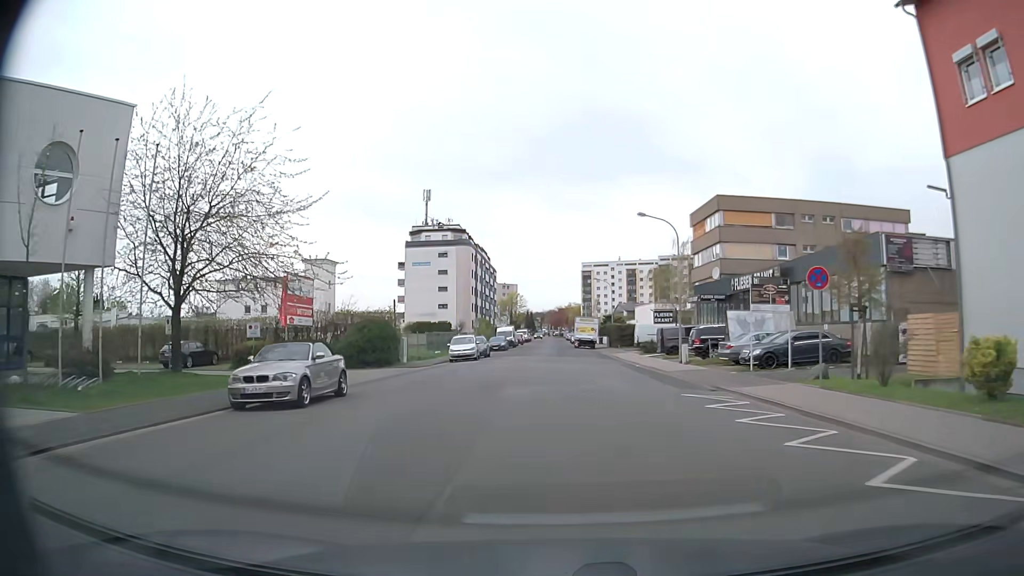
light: Day
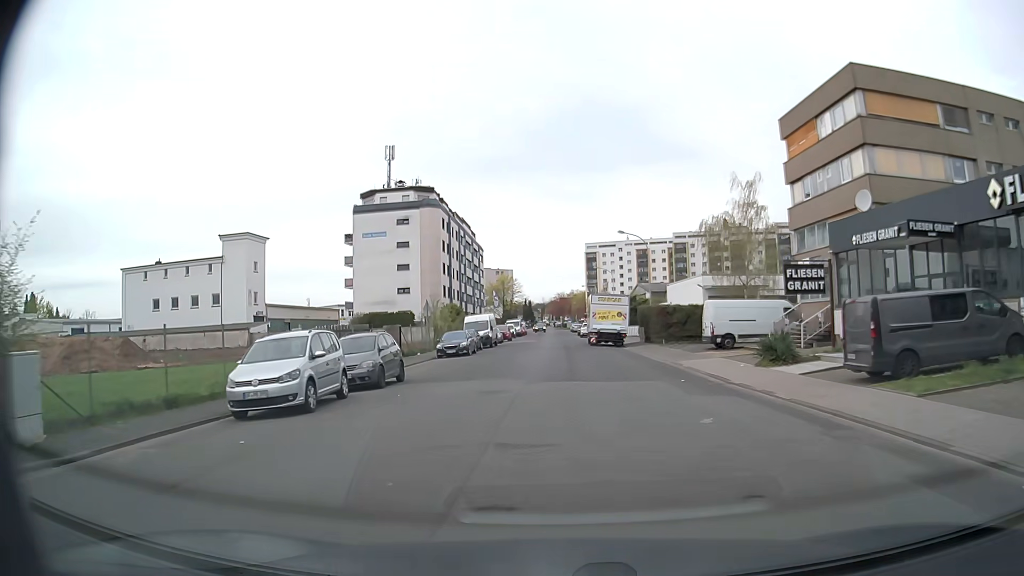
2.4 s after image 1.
(+0.1, +29.6) m; 0°
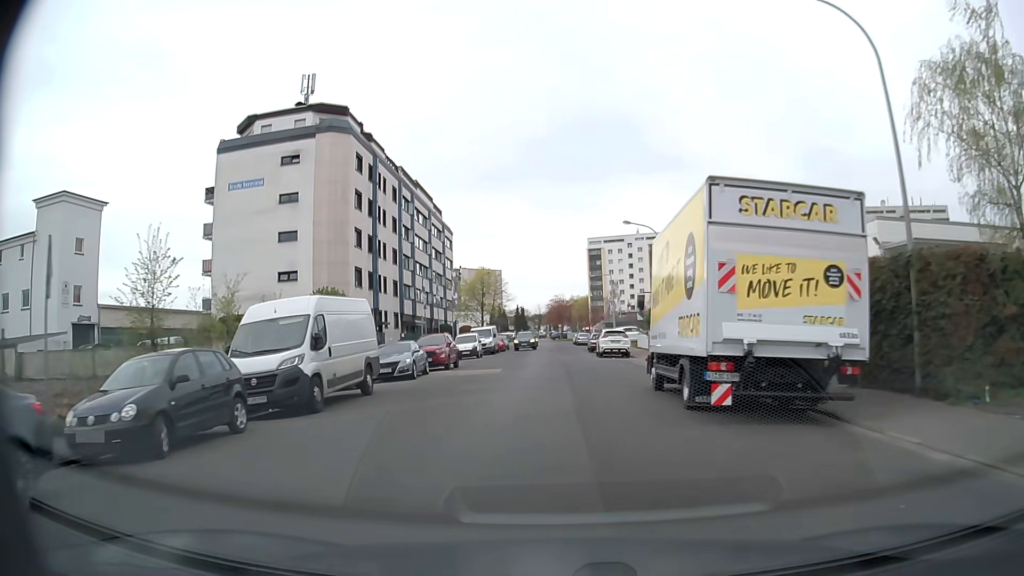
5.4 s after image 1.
(+0.3, +35.7) m; 0°
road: unclassified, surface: asphalt
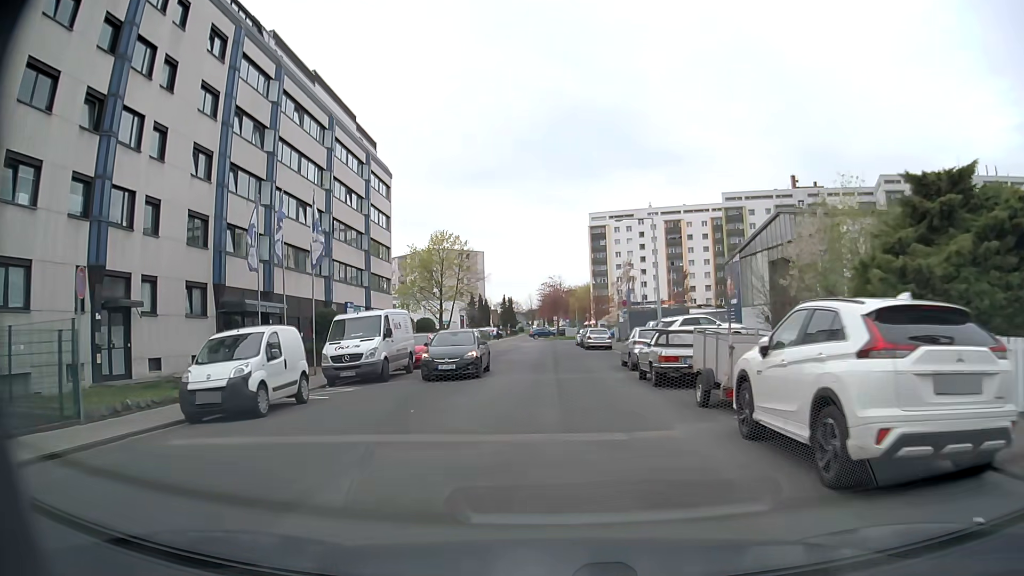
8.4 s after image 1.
(+0.5, +33.7) m; +1°
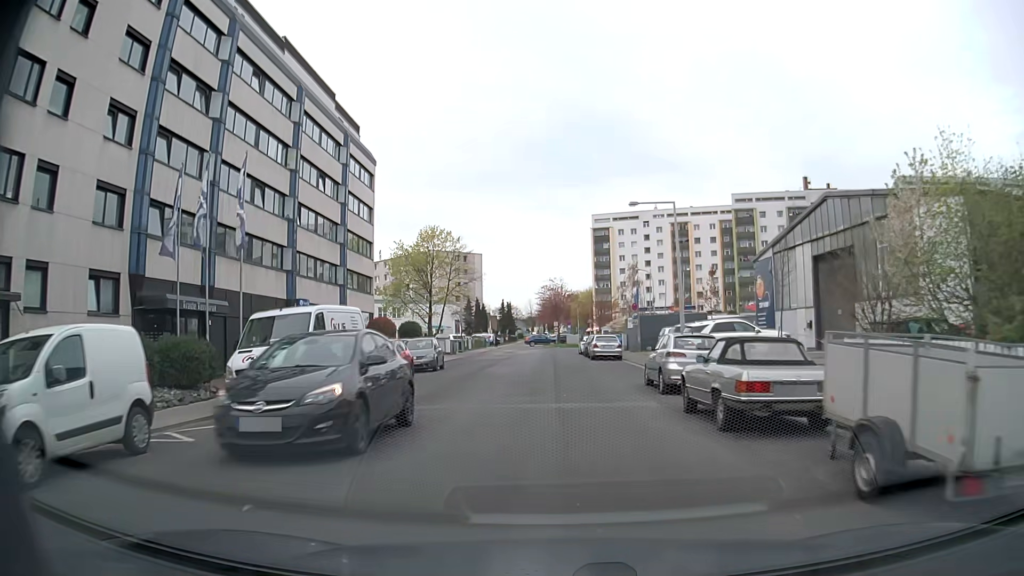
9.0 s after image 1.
(-0.1, +6.5) m; 0°
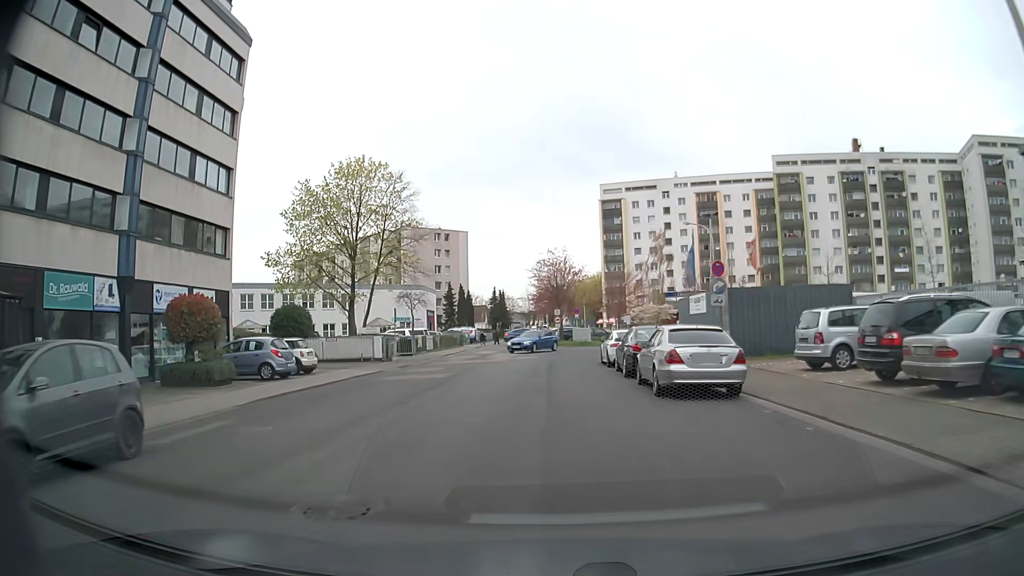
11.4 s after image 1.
(+0.2, +25.0) m; +1°
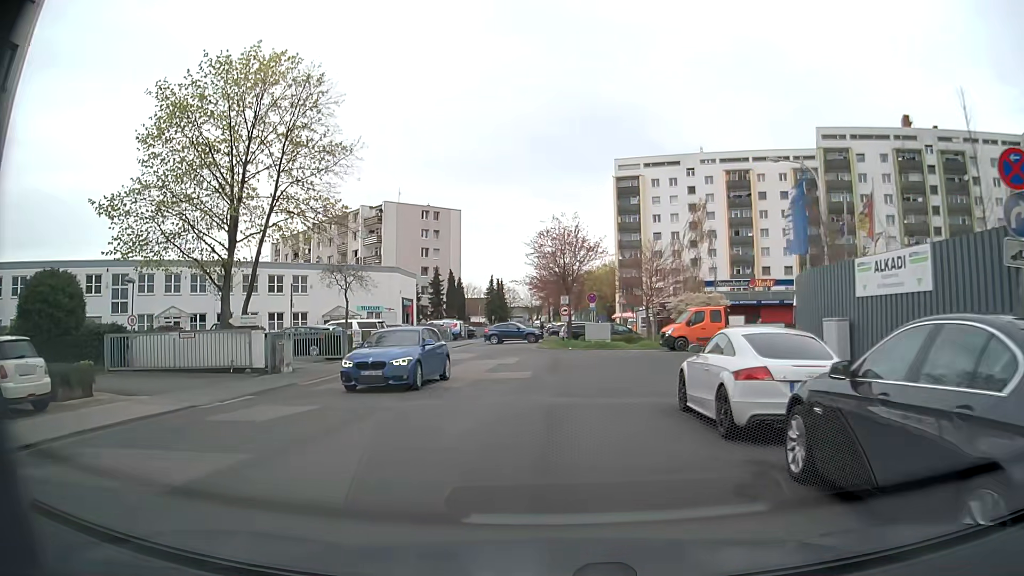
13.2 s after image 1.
(-0.2, +16.0) m; -1°
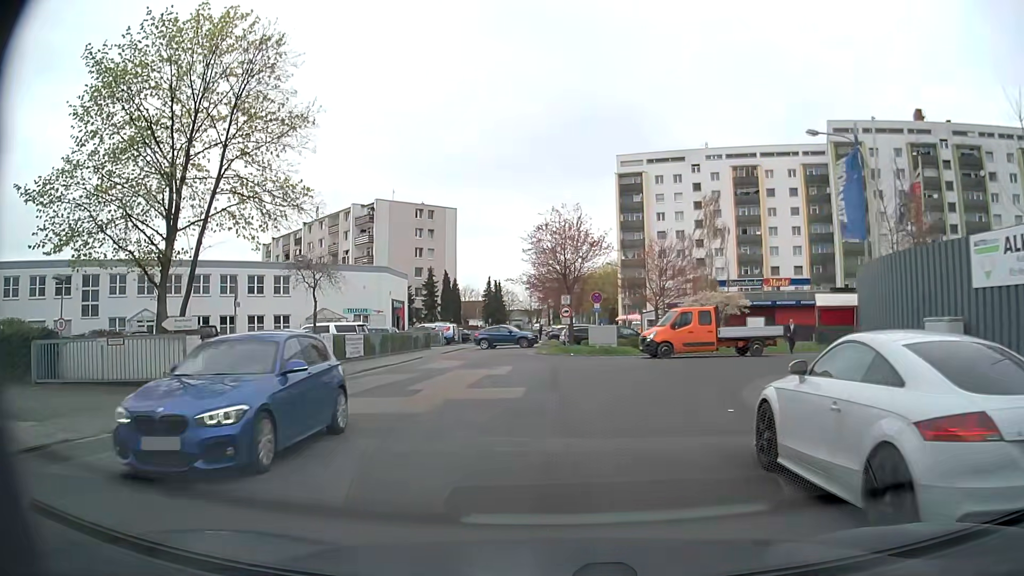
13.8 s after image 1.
(0.0, +4.2) m; +1°
